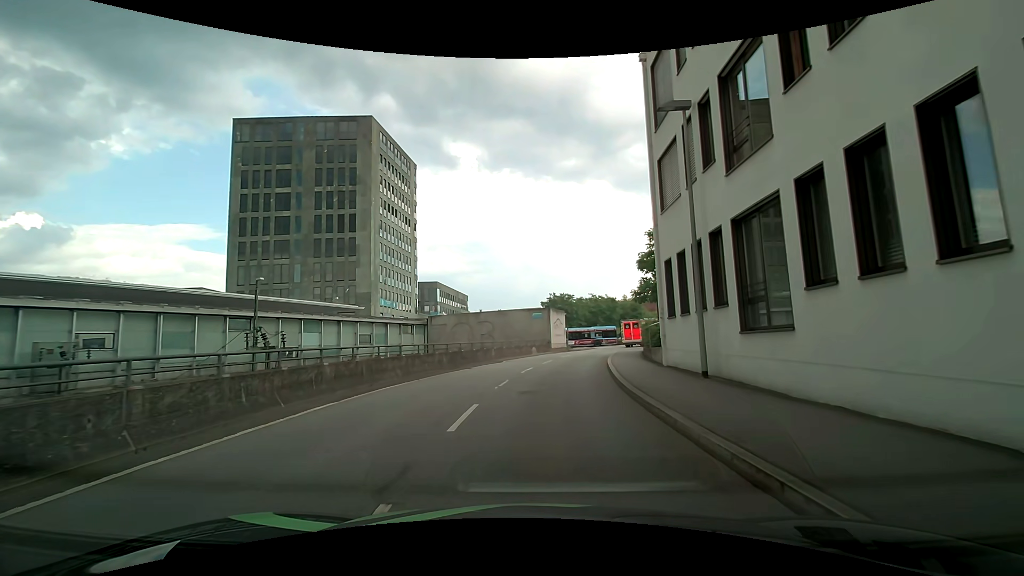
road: residential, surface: asphalt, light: Day
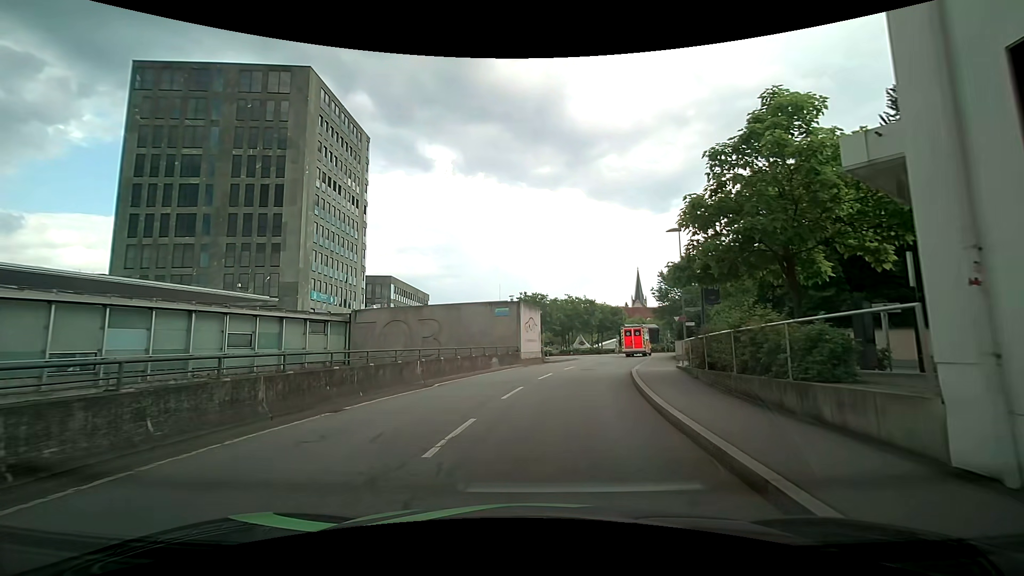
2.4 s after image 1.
(+0.4, +13.3) m; +4°
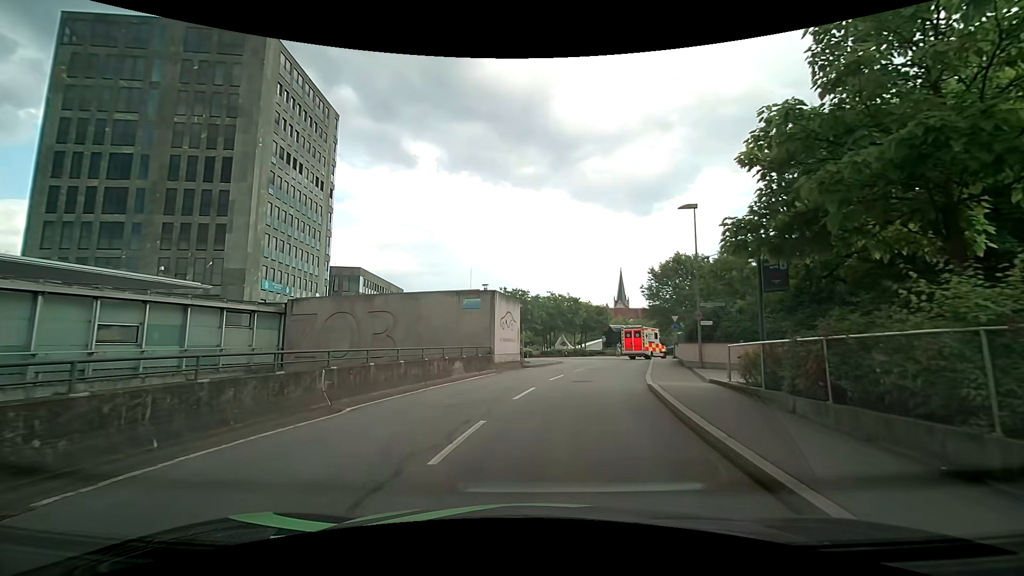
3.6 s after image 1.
(+0.1, +6.4) m; +1°
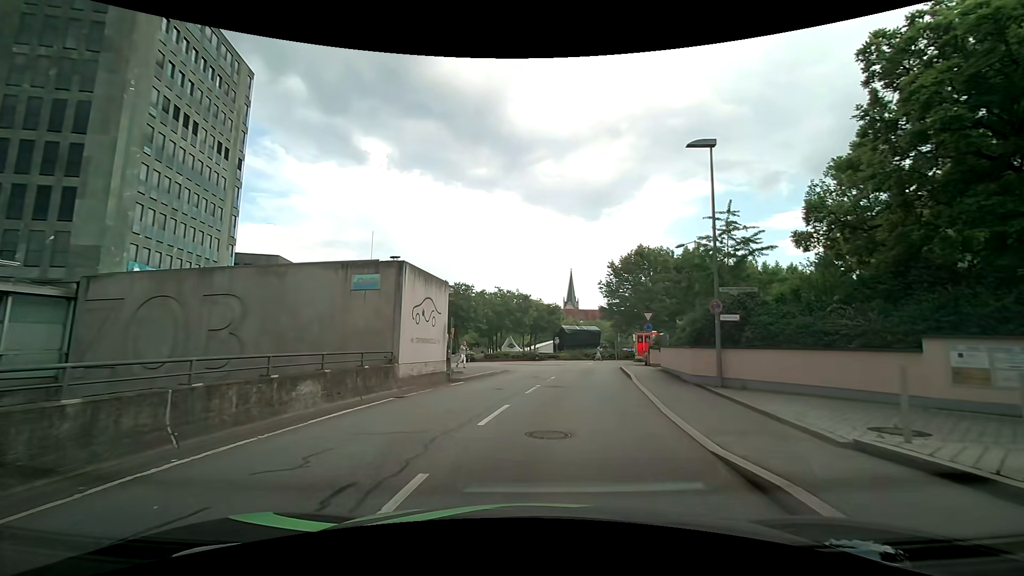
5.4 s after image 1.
(+0.6, +9.2) m; +8°
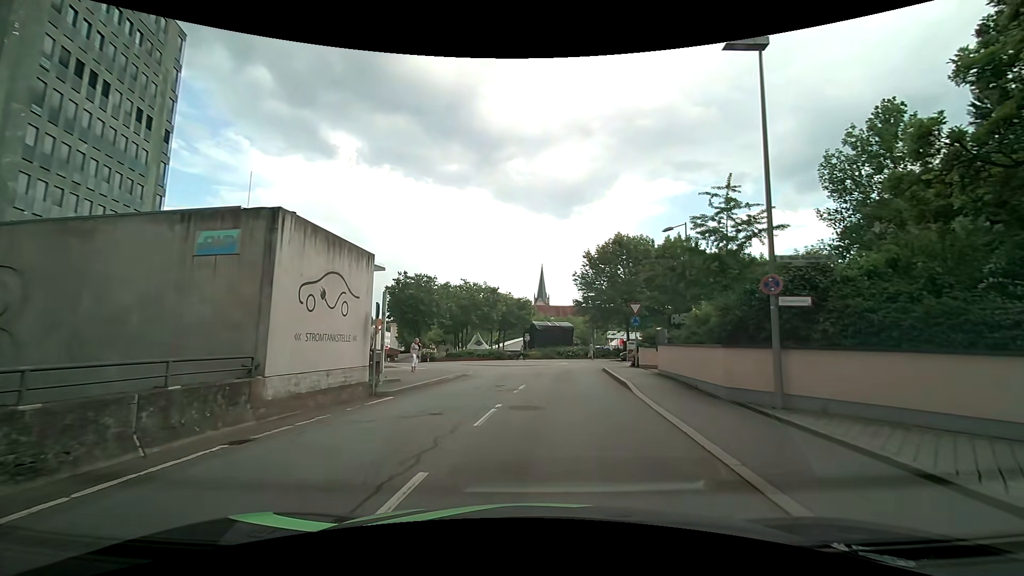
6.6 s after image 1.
(+0.1, +5.9) m; +2°
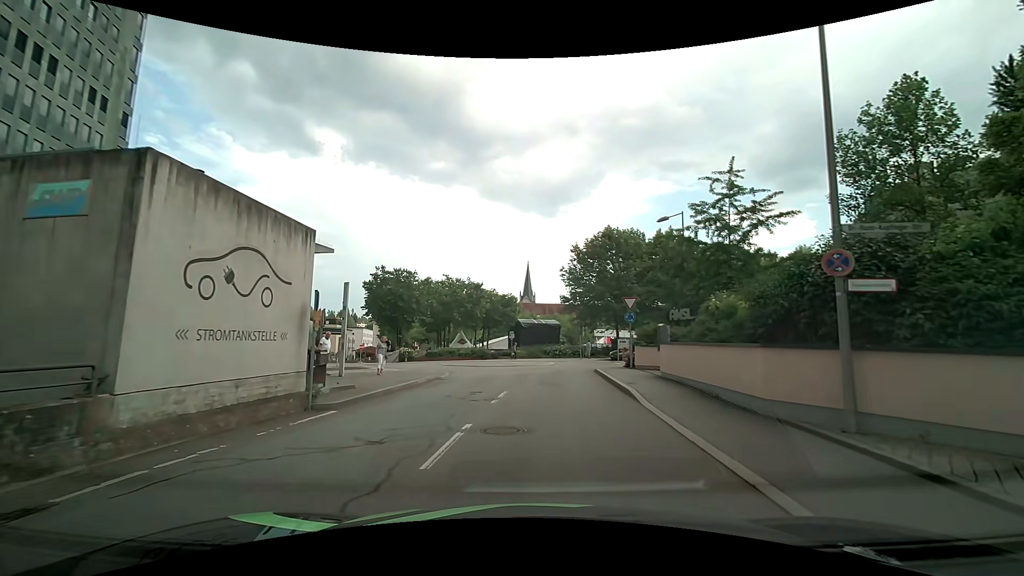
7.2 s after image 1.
(+0.1, +2.9) m; +2°
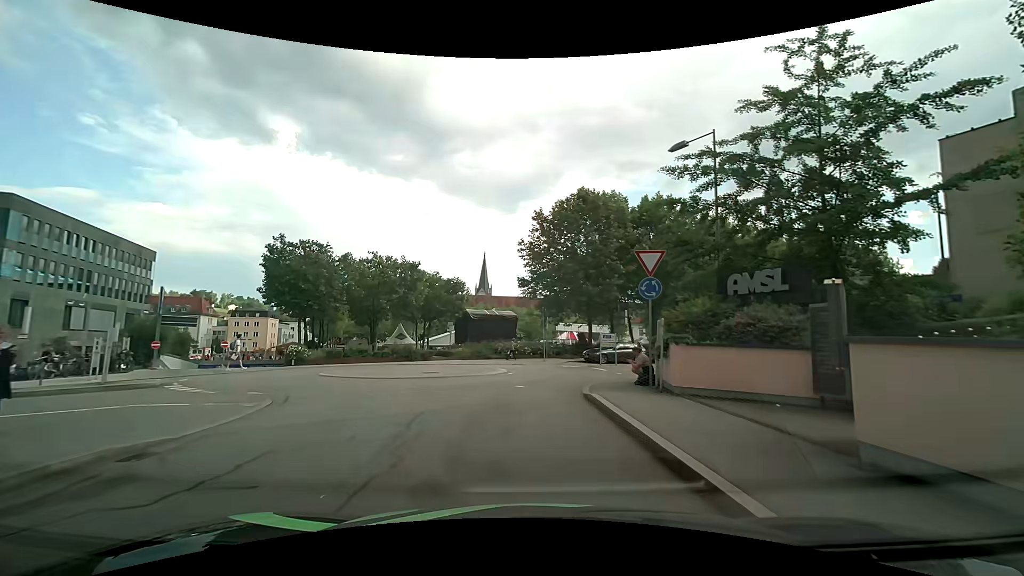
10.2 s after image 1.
(+0.7, +13.0) m; +5°
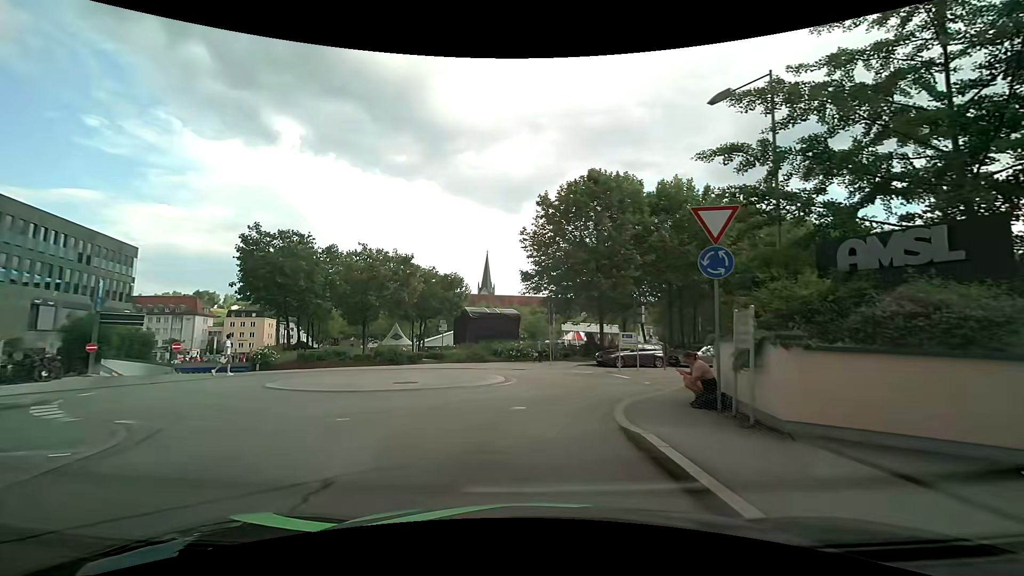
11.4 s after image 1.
(0.0, +4.5) m; 0°
